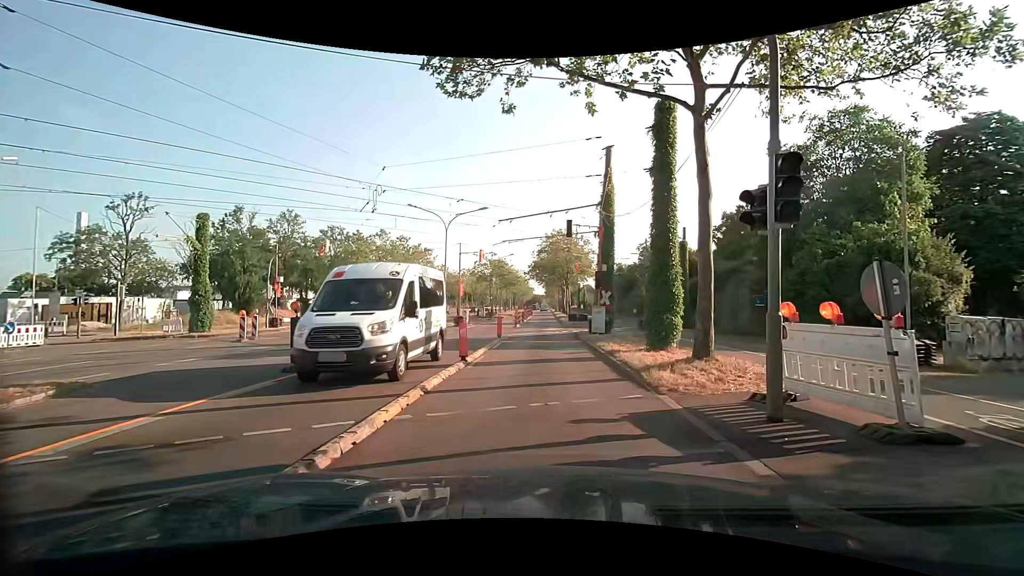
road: primary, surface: asphalt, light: Day
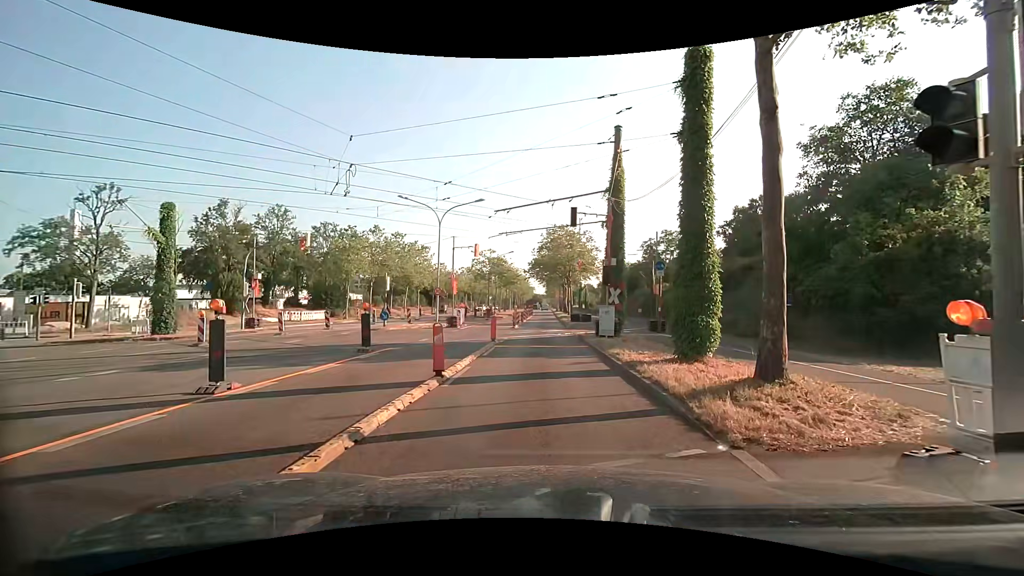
(0.0, +3.0) m; -1°
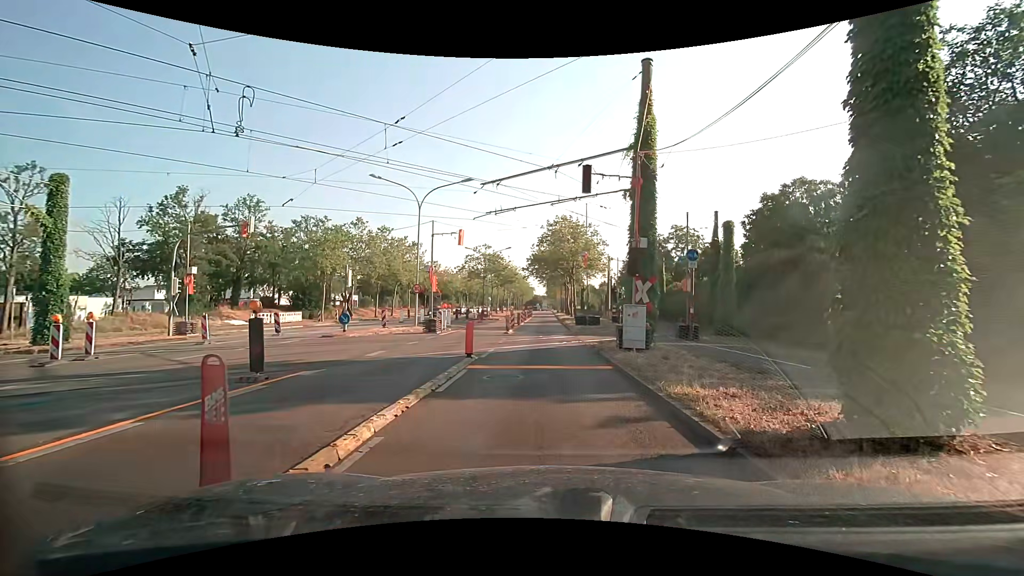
(+0.1, +6.4) m; -1°
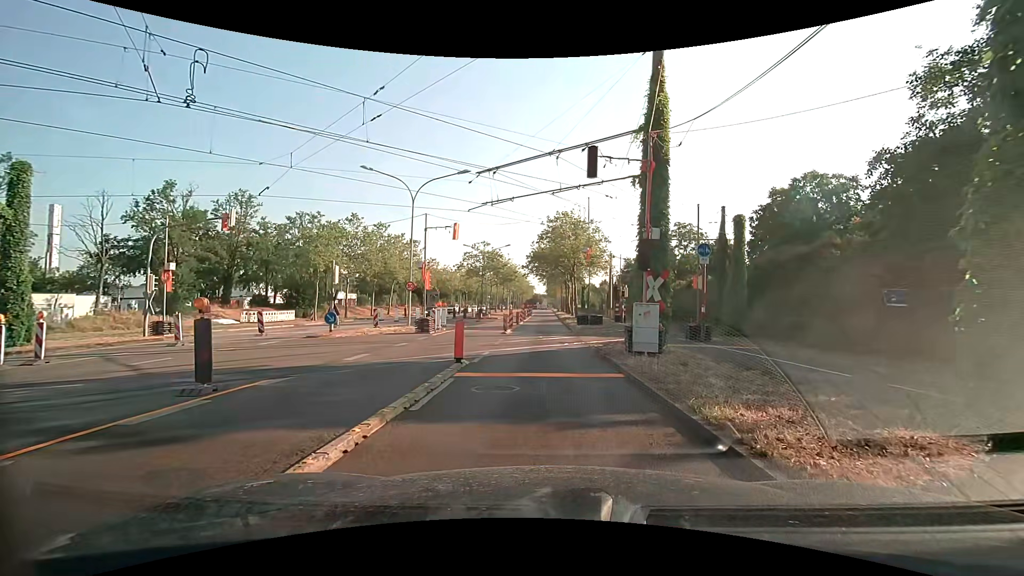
(0.0, +1.6) m; -1°
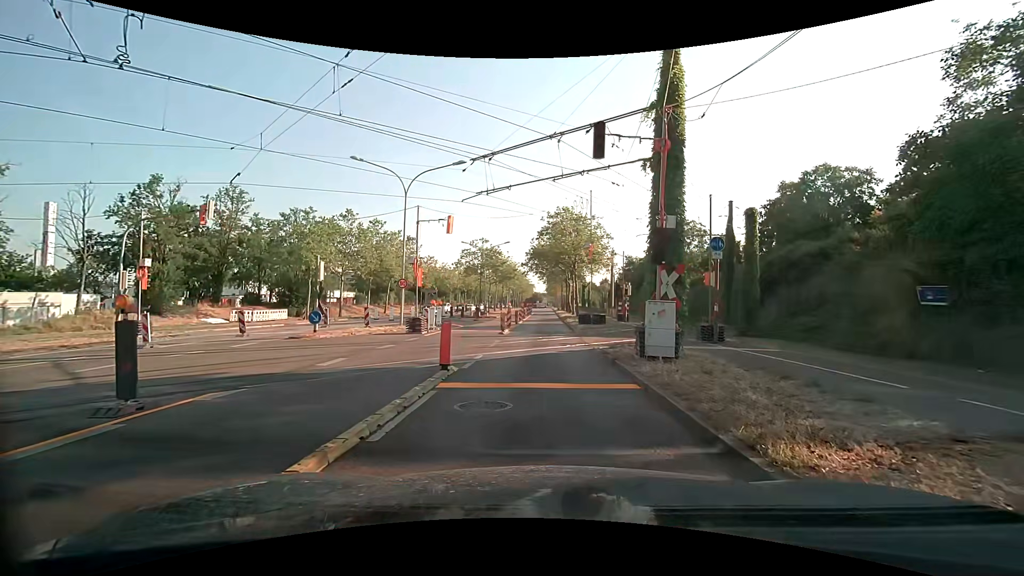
(+0.1, +1.6) m; 0°
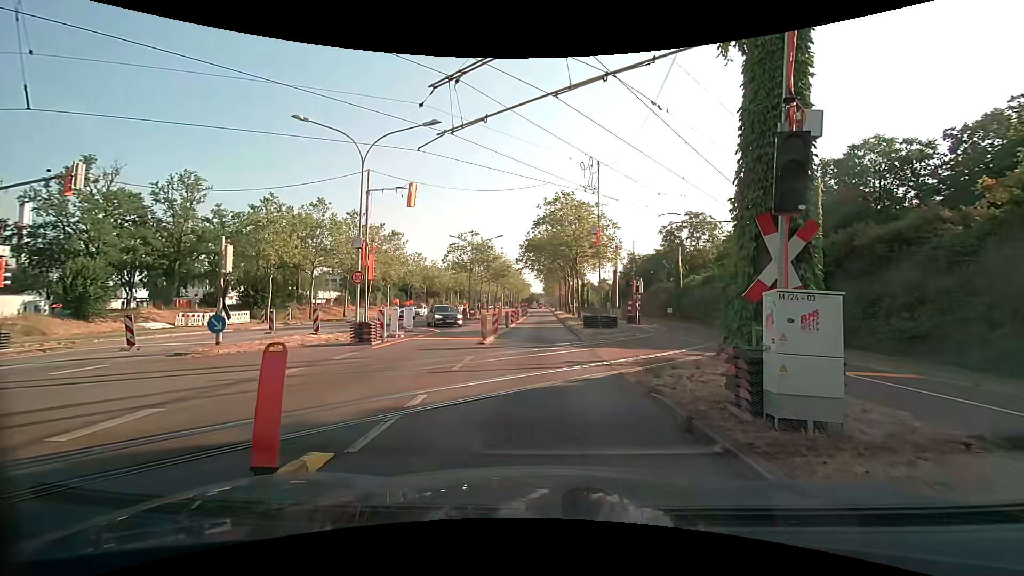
(+0.2, +6.4) m; +1°
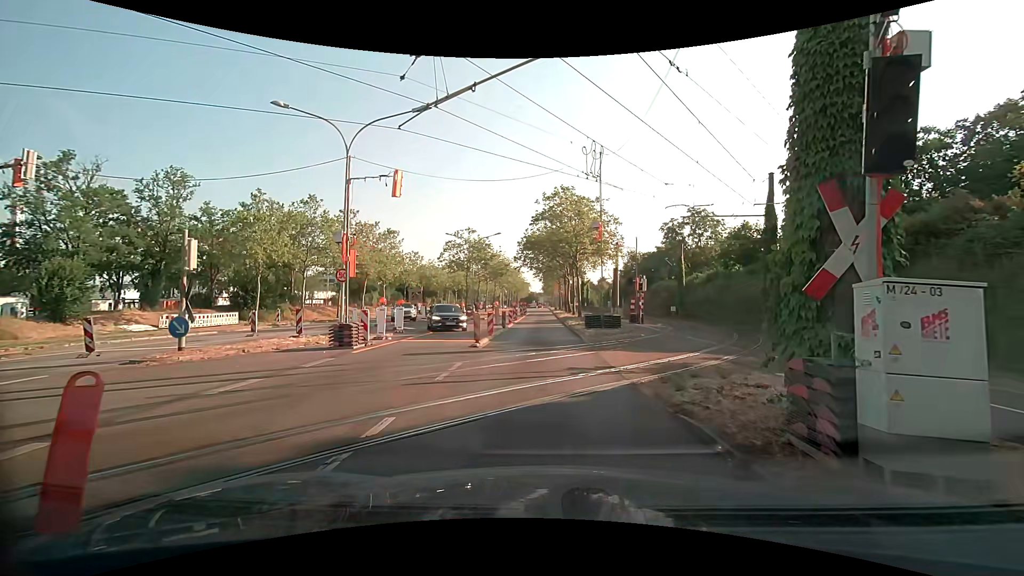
(0.0, +1.6) m; +1°
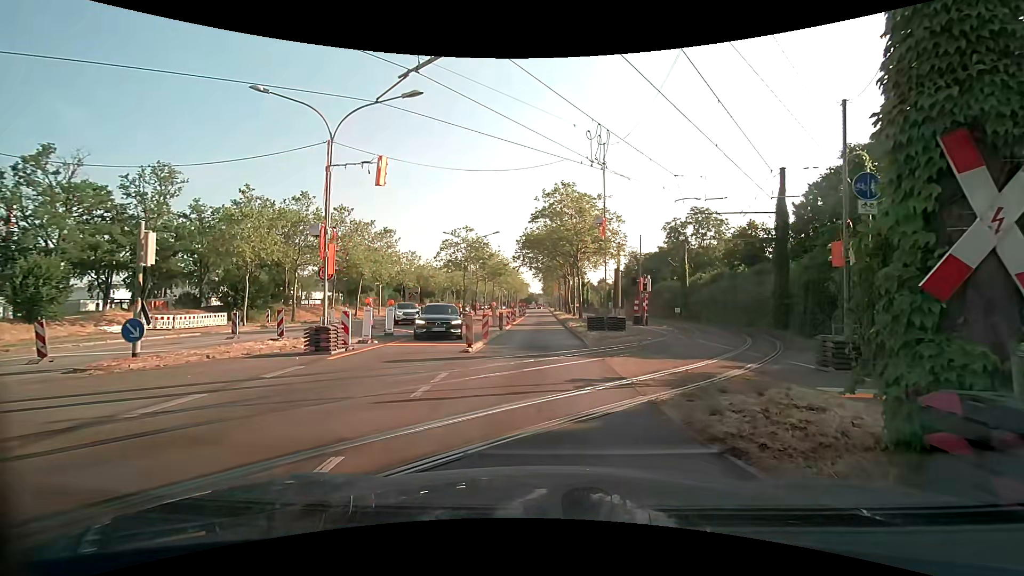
(0.0, +1.6) m; +2°
